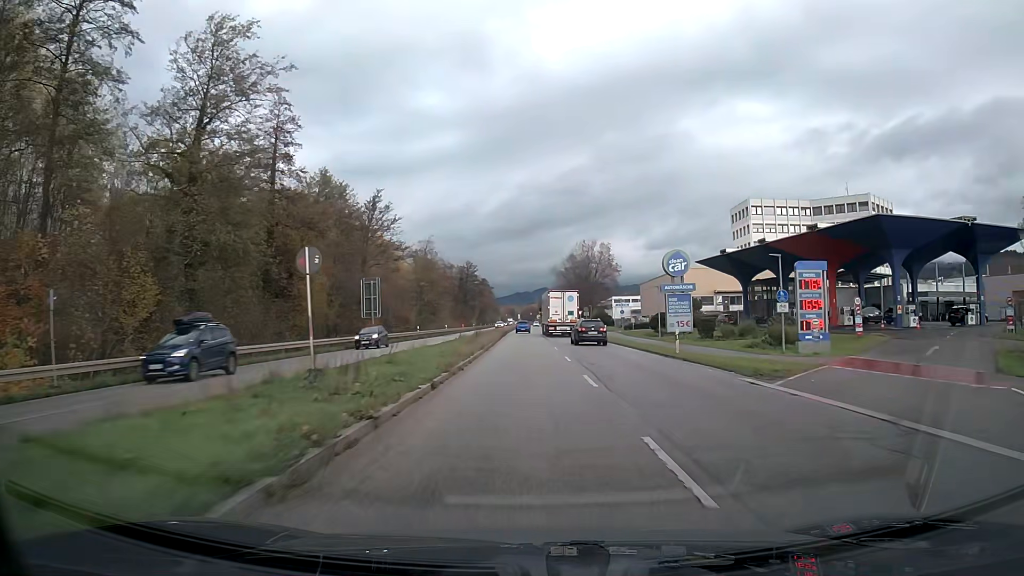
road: primary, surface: asphalt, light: Day
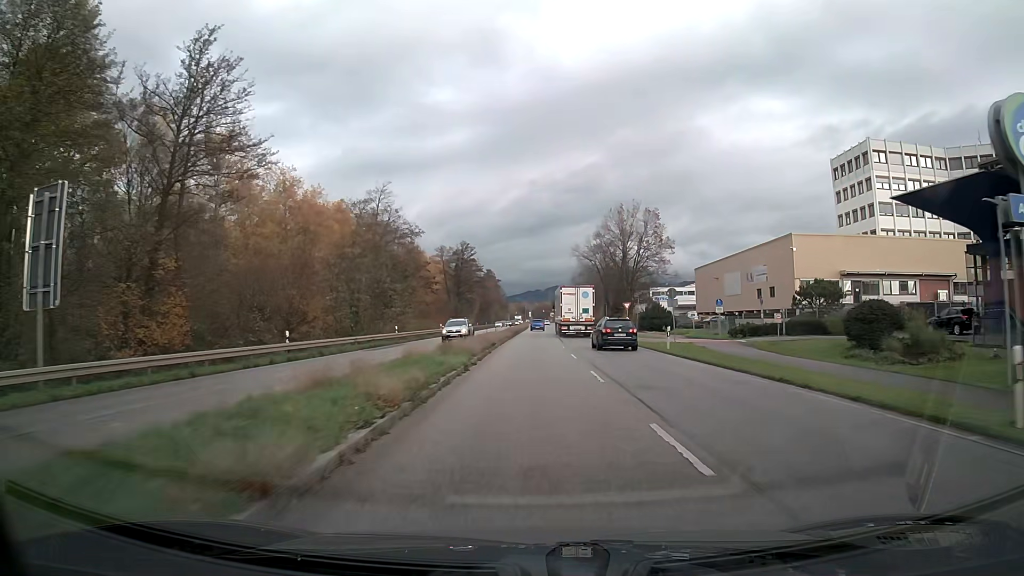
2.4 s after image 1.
(-0.3, +43.6) m; -1°
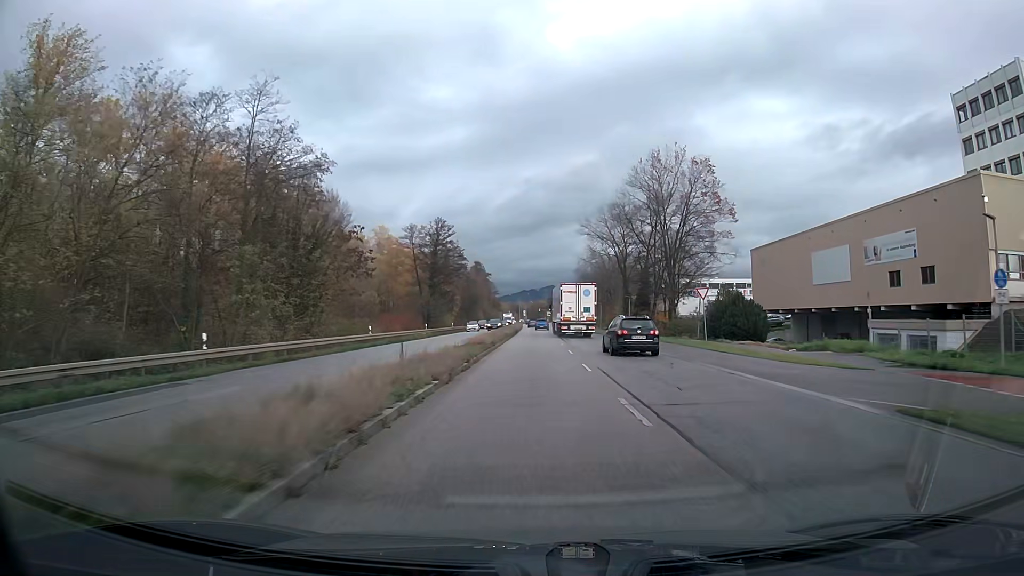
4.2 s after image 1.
(+0.1, +32.8) m; 0°
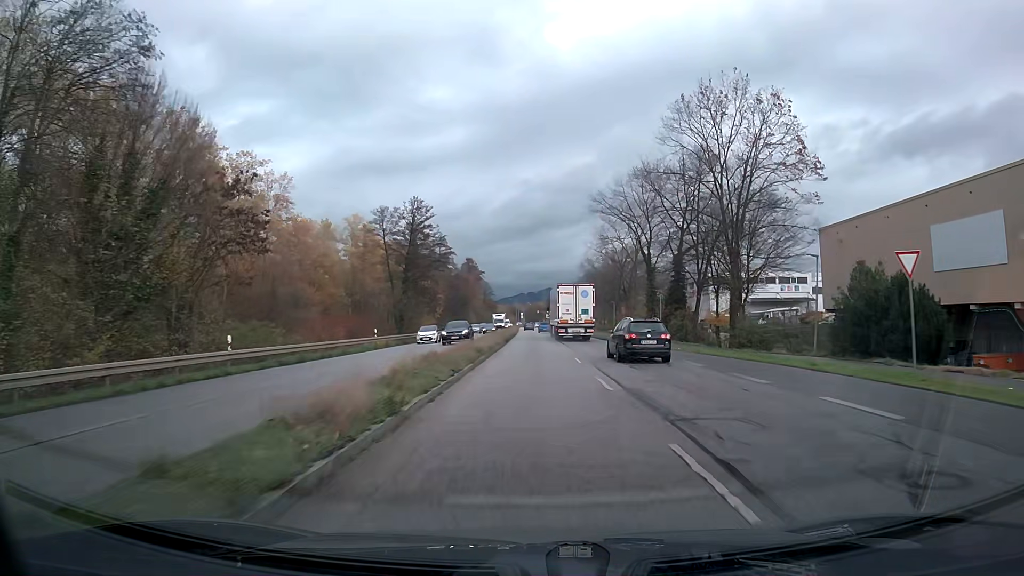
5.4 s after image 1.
(0.0, +22.0) m; 0°
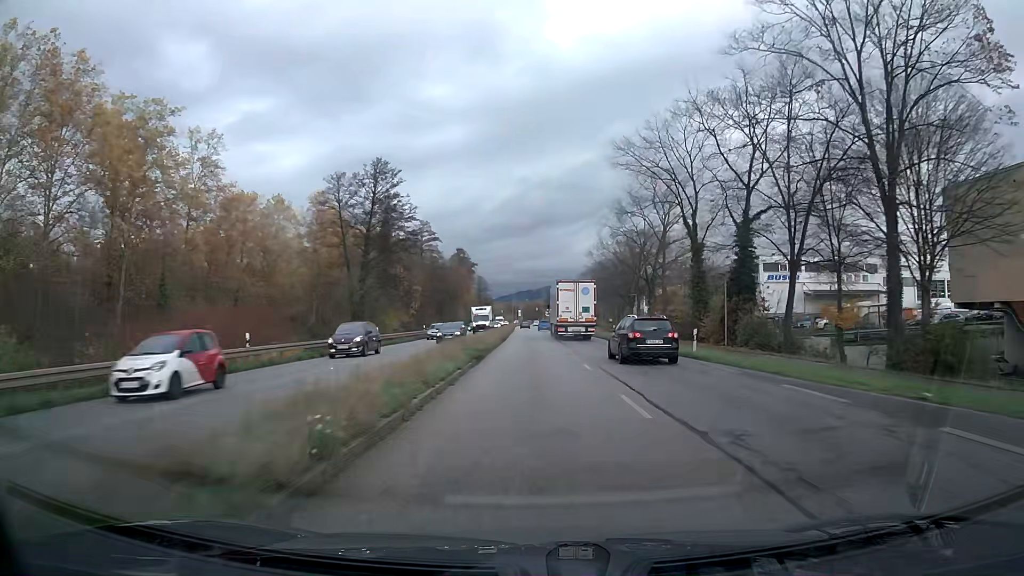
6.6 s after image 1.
(0.0, +22.0) m; 0°
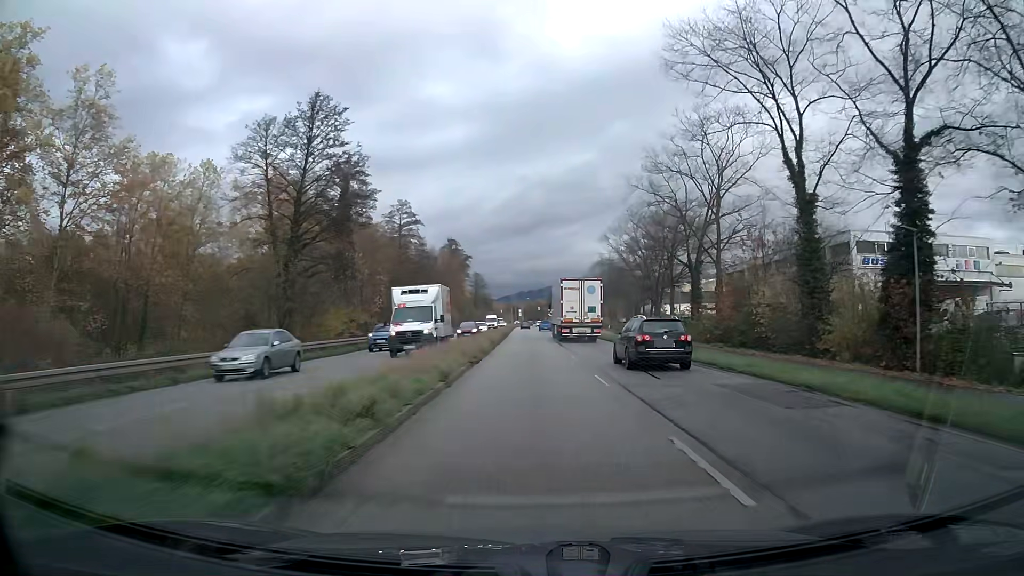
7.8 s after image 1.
(0.0, +22.1) m; 0°
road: primary_link
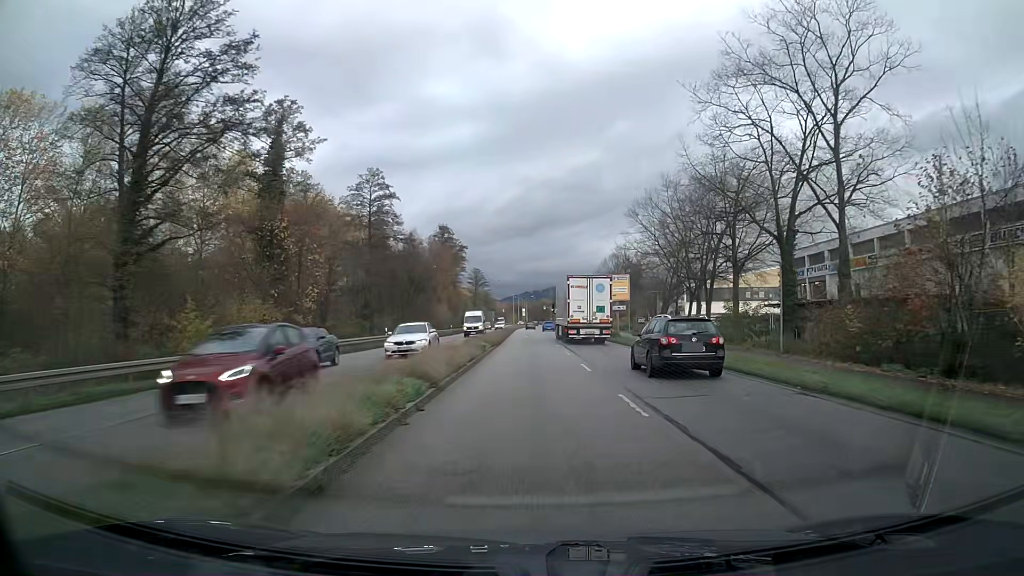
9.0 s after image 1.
(-0.1, +22.1) m; 0°
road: primary
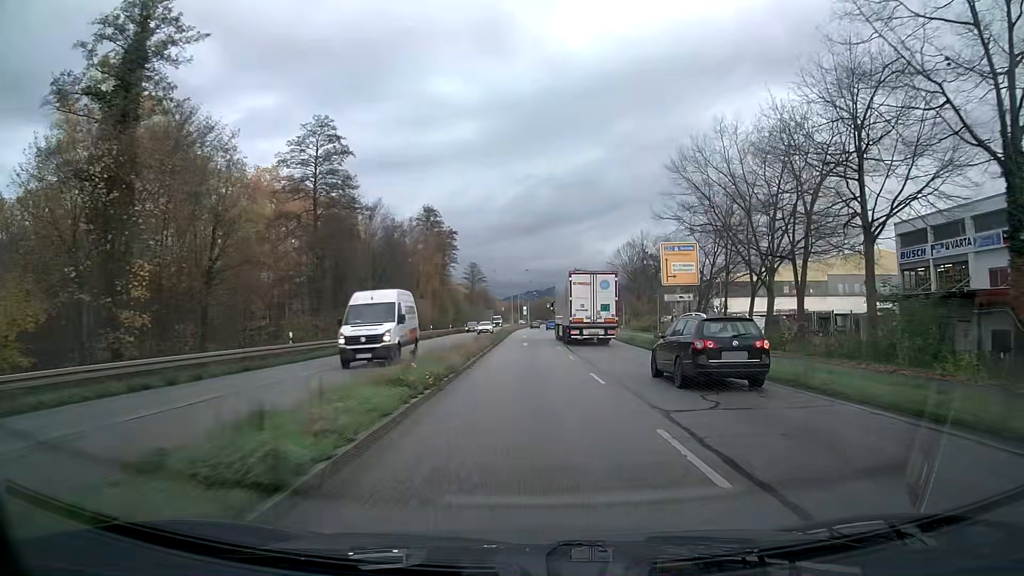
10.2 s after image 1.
(0.0, +21.8) m; 0°
